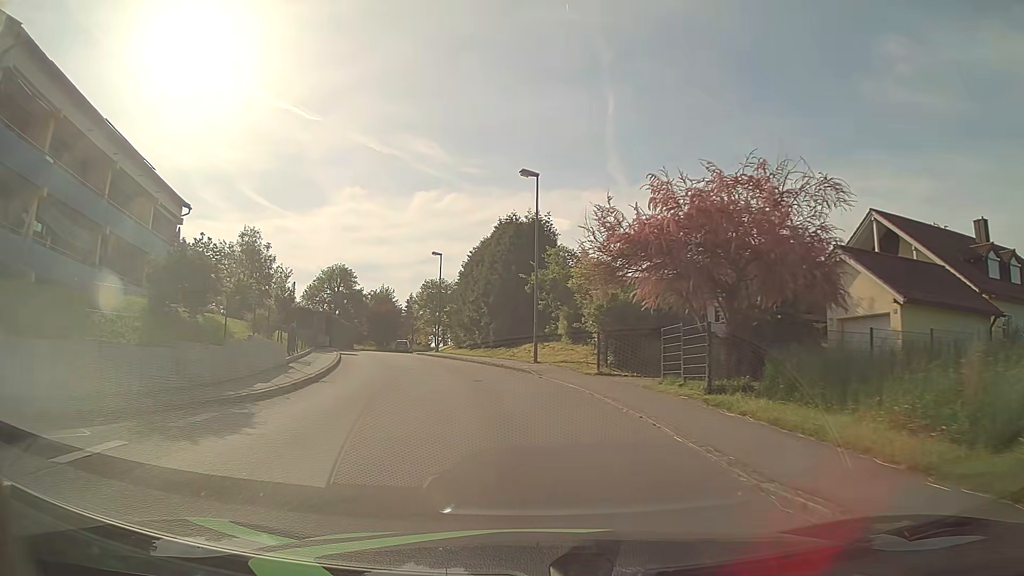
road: unclassified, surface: asphalt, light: Day
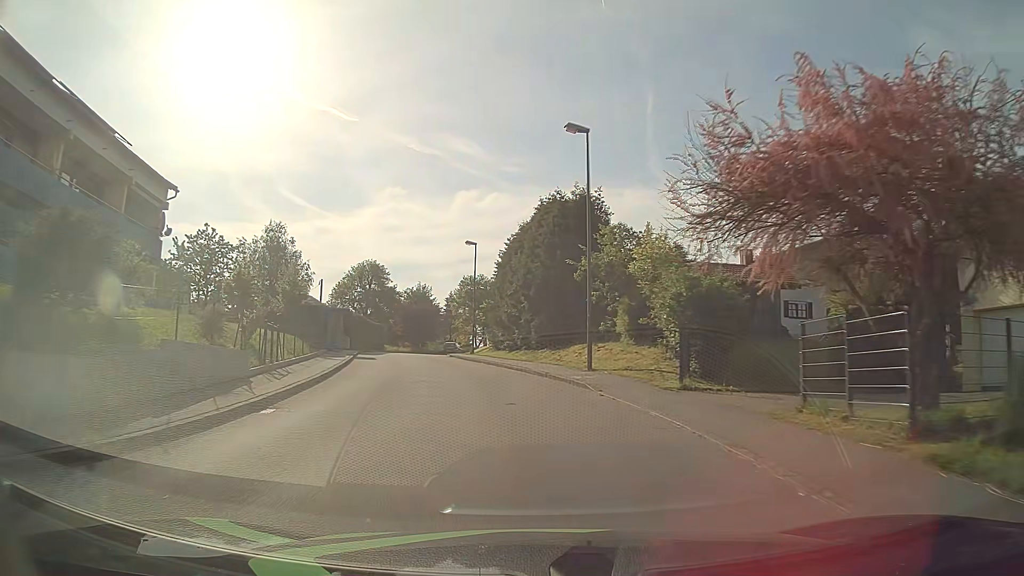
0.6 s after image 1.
(-0.2, +6.3) m; -3°
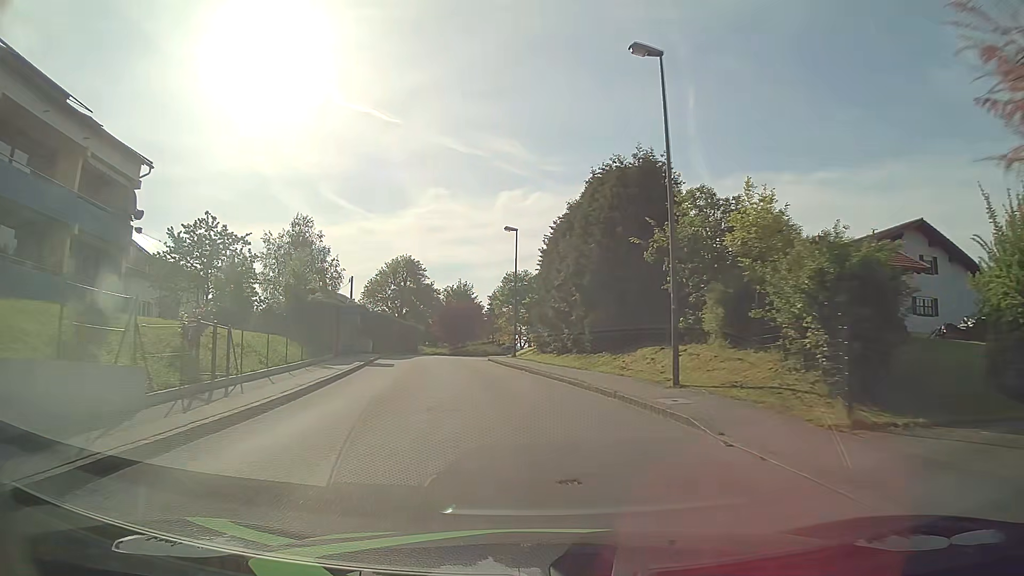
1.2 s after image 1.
(-0.3, +6.5) m; -4°
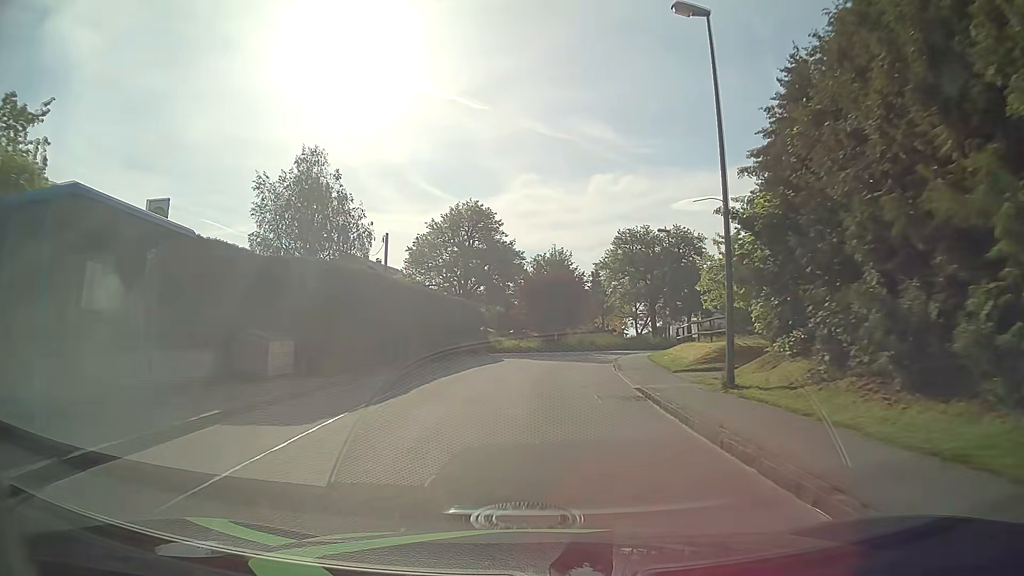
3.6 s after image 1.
(-2.9, +28.0) m; -8°
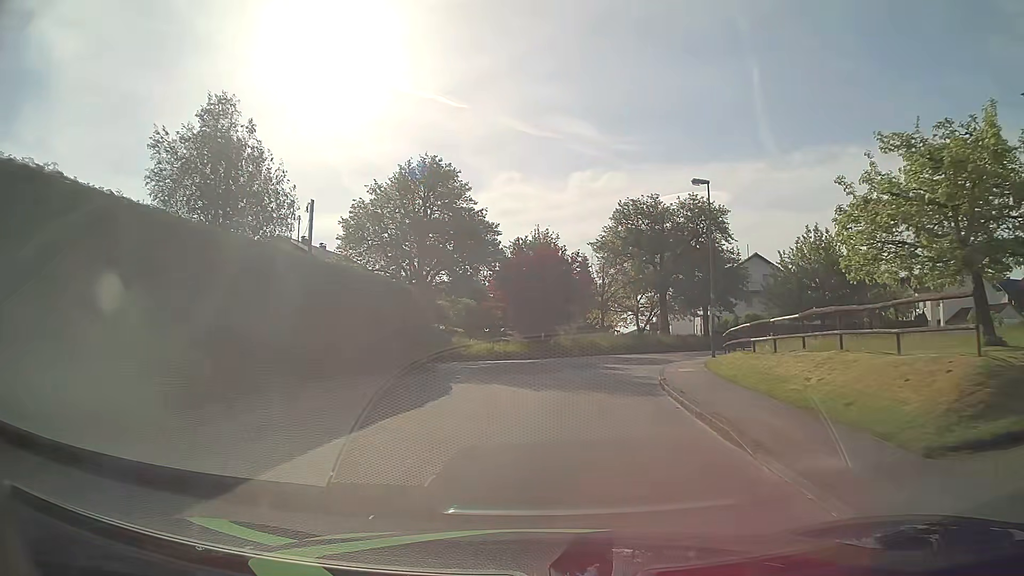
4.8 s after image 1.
(+0.1, +14.2) m; +1°
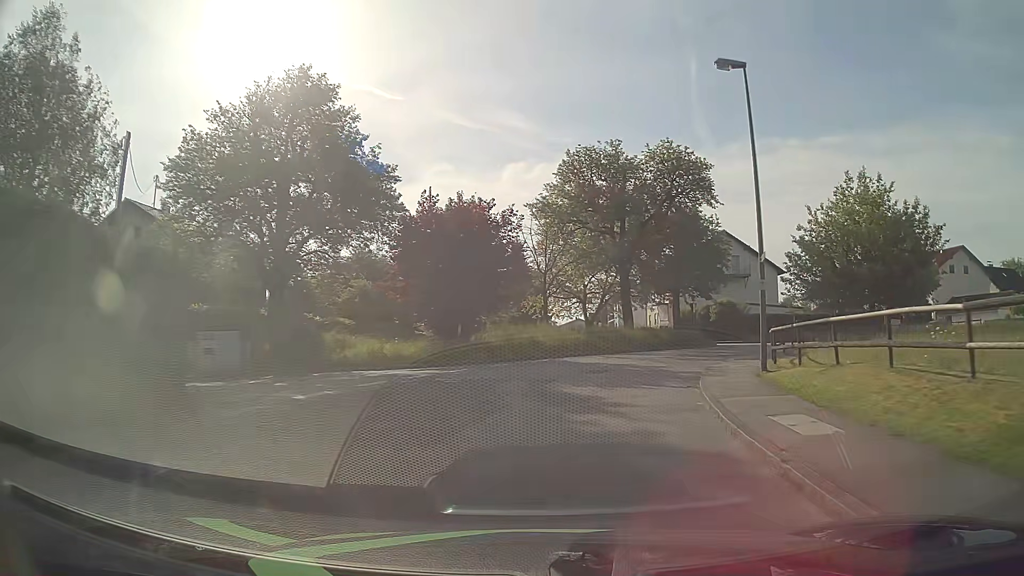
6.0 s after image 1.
(+0.8, +13.5) m; +6°
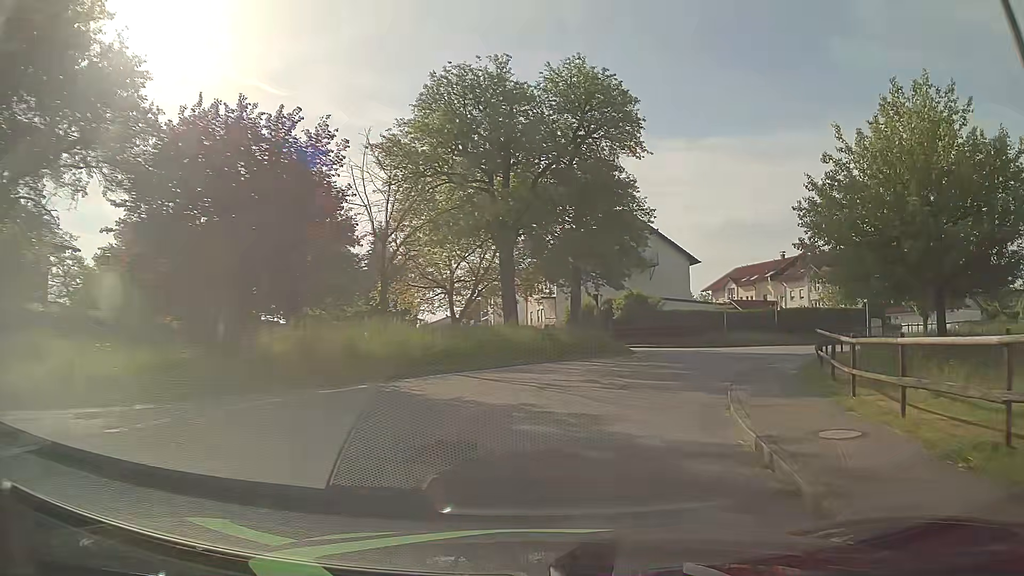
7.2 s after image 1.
(+1.0, +12.6) m; +10°
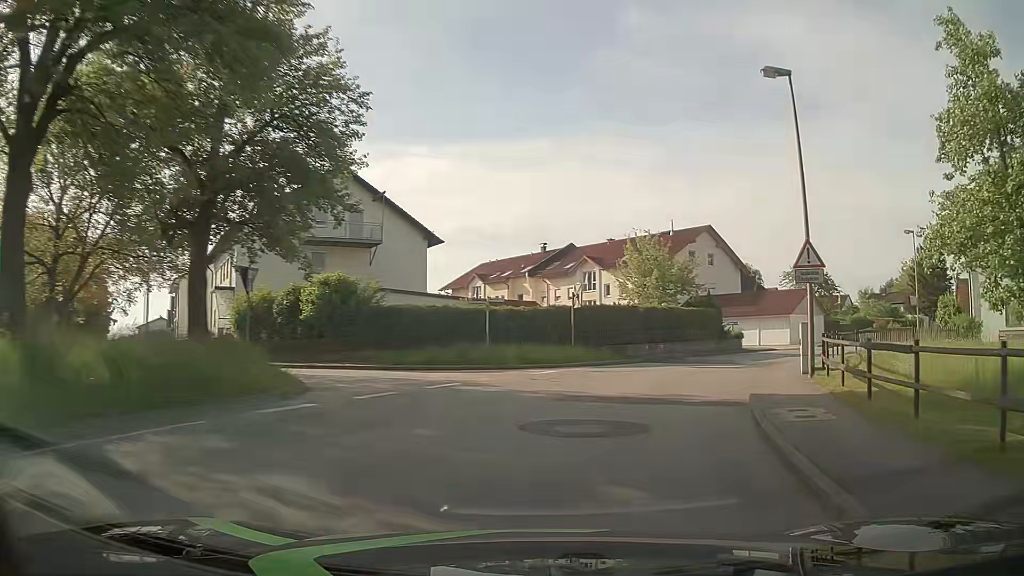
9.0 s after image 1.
(+3.4, +17.6) m; +22°
(+1, +10) (+4, +19) (+9, +28) (+16, +36) (+23, +43) (+30, +49) (+38, +56) (+45, +63) (+52, +70) (+60, +77) m
